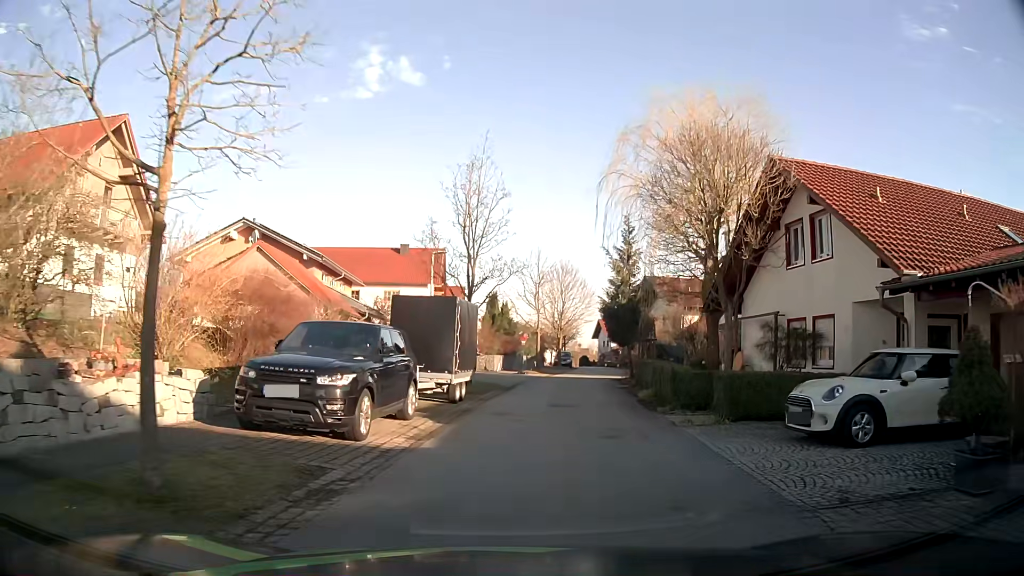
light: Day
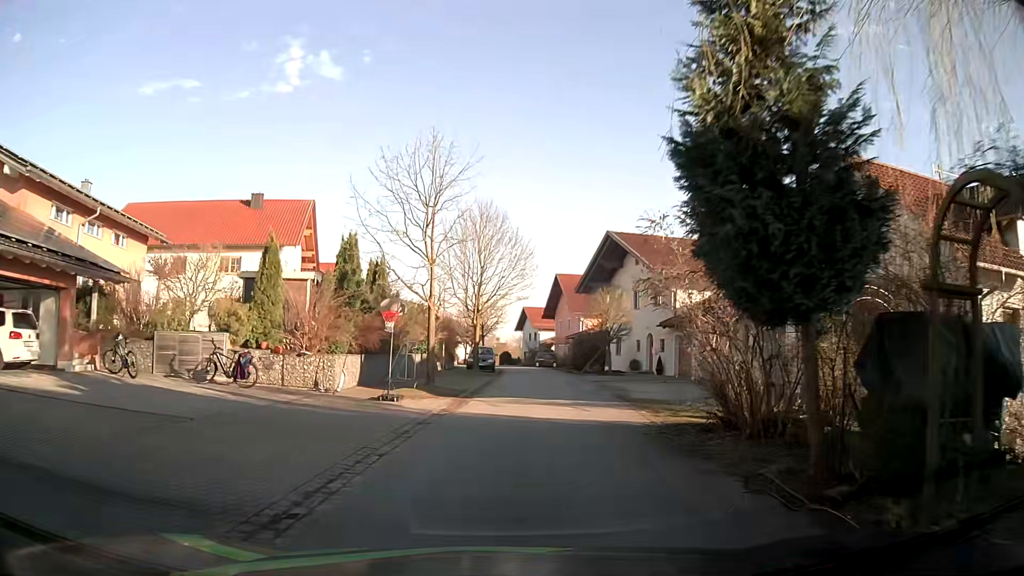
(+1.5, +22.9) m; +7°
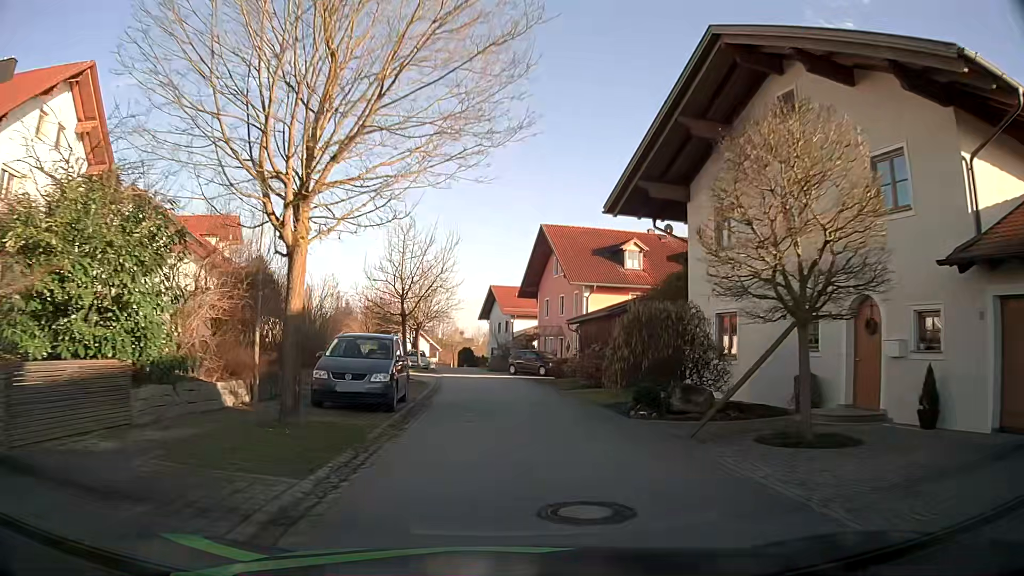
(+0.9, +28.0) m; +3°
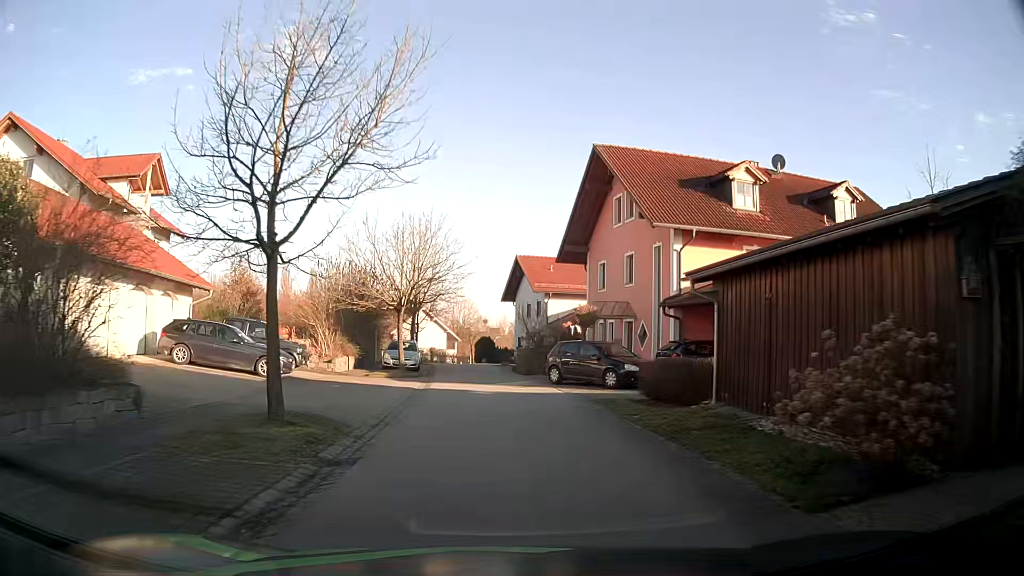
(-0.3, +17.2) m; -3°
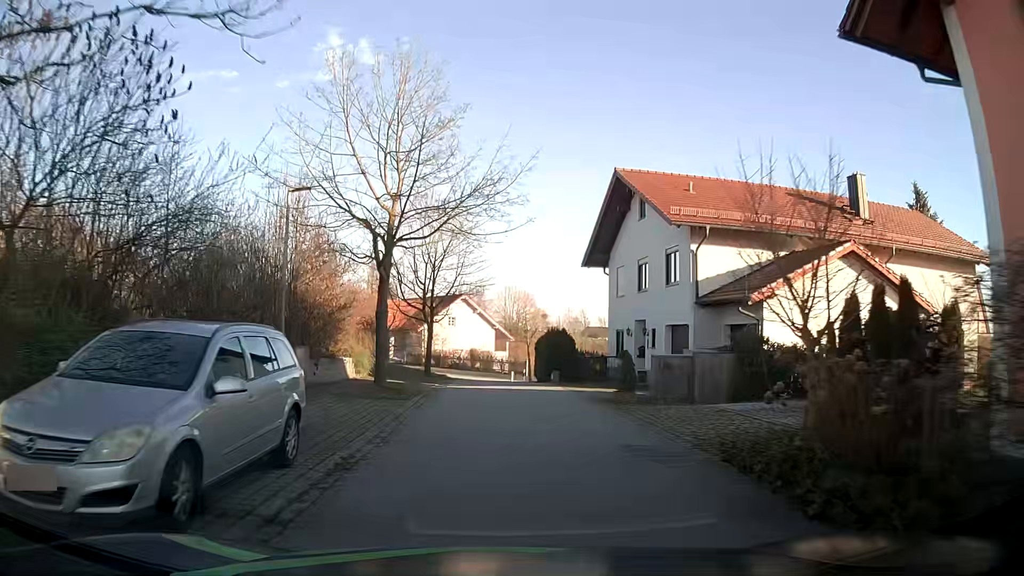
(-1.1, +27.4) m; -5°
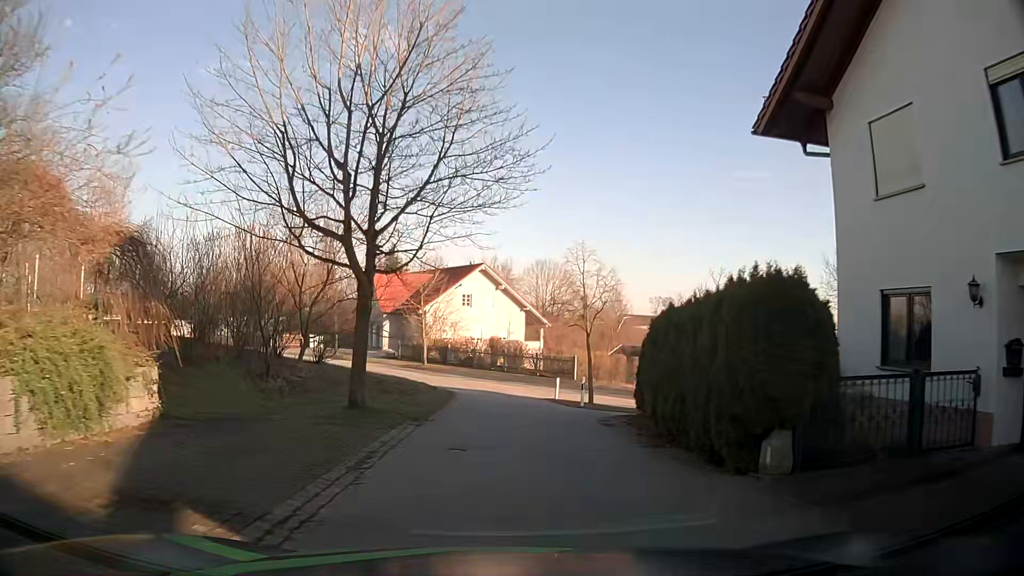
(-0.3, +21.1) m; -3°
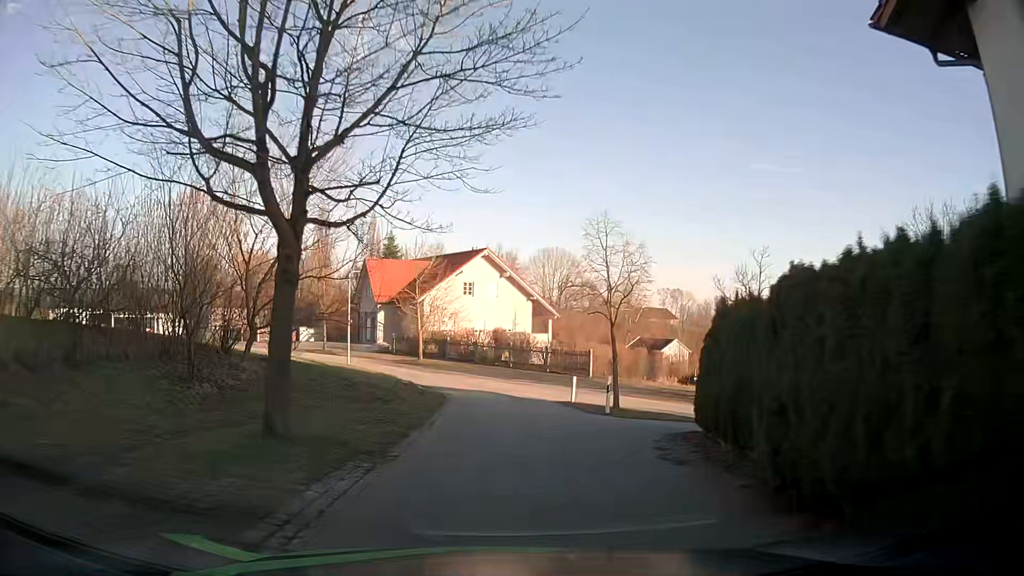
(+0.1, +5.0) m; +1°
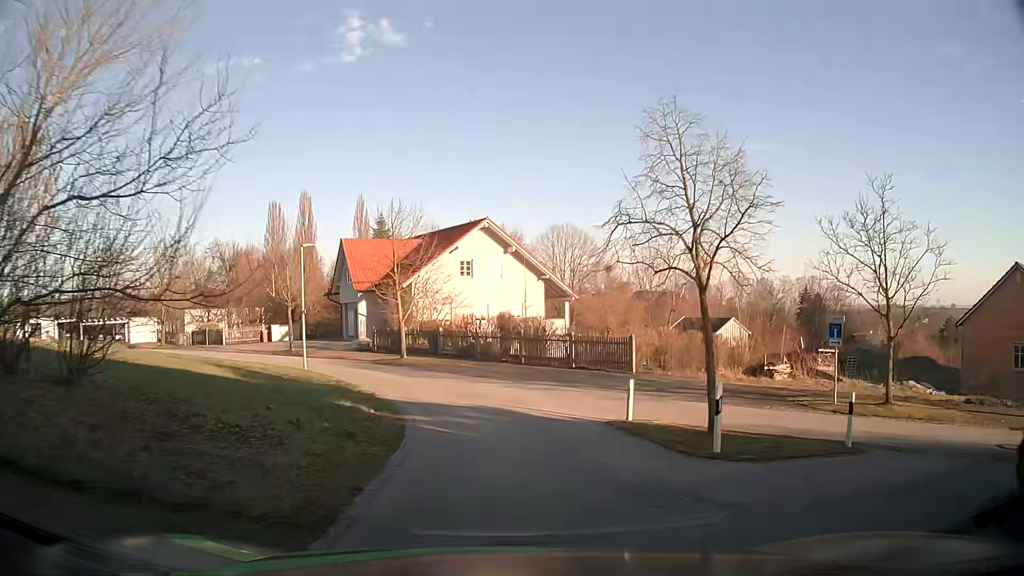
(0.0, +9.6) m; -1°
(0, +10) (-2, +20) (-6, +29) (-13, +36) (-21, +42) (-29, +48) (-34, +57) (-32, +66) (-24, +73) (-15, +75) m
